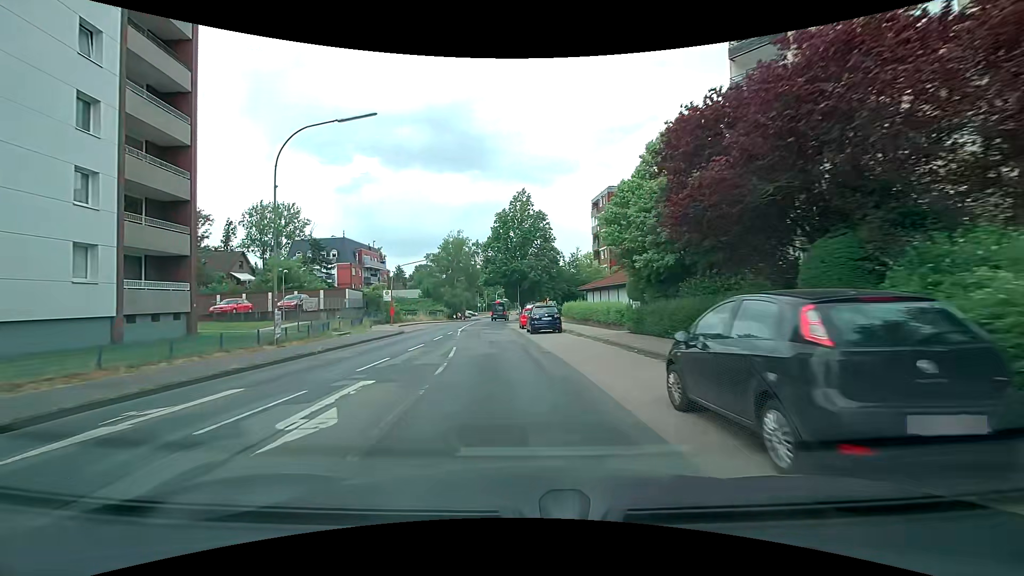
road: secondary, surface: asphalt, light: Day
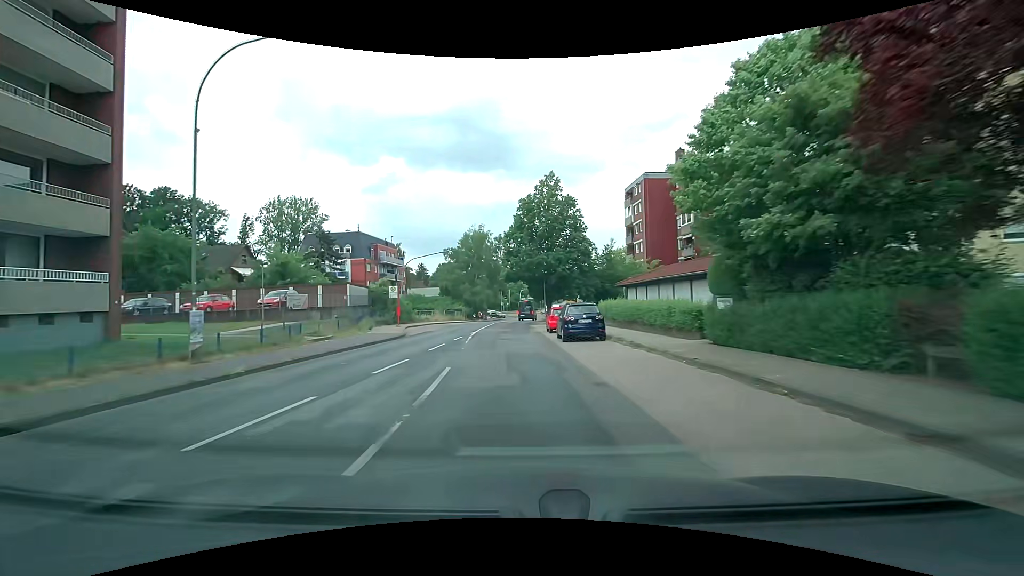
(-0.1, +7.0) m; -2°
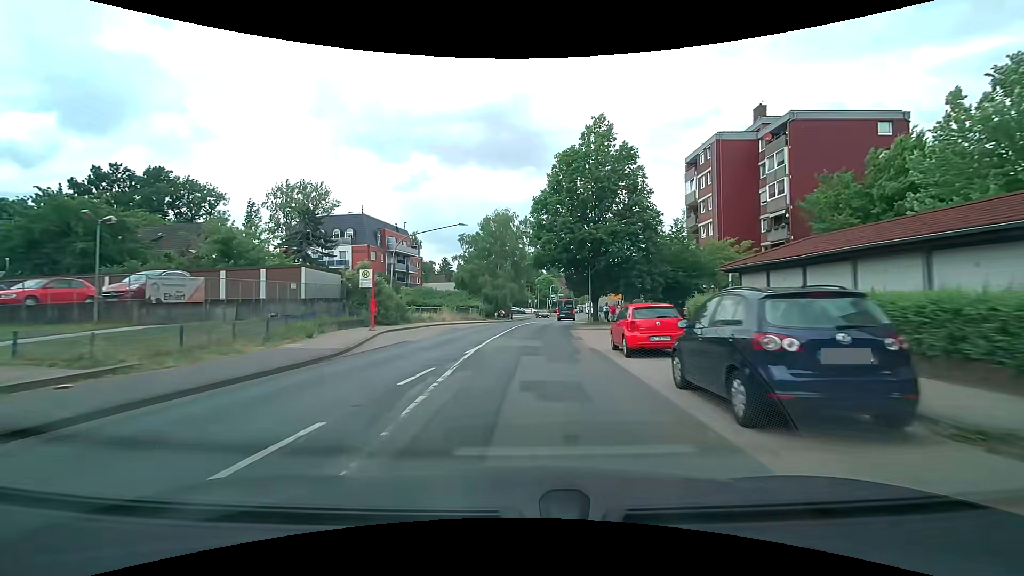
(-0.6, +14.6) m; -3°
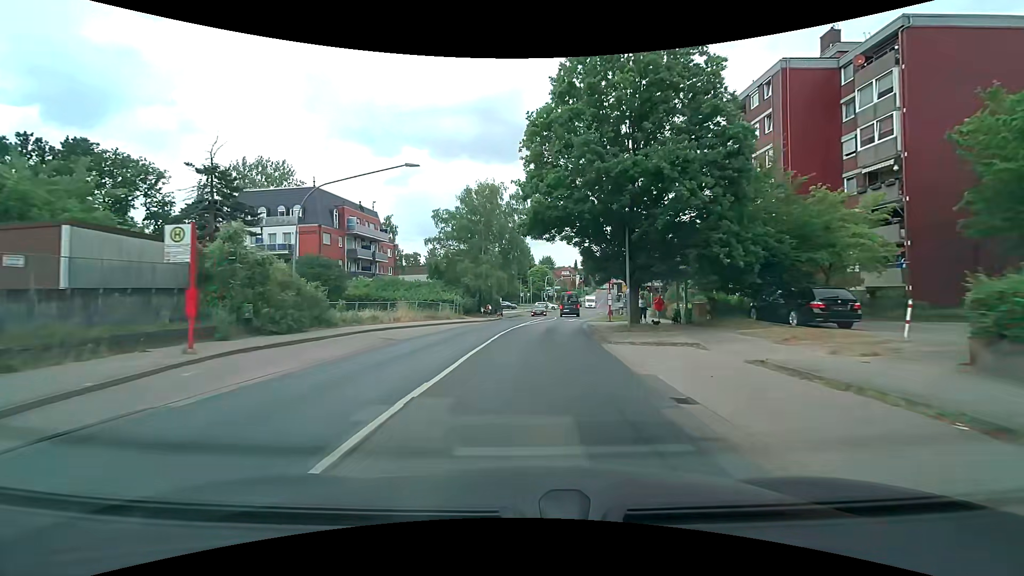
(-0.1, +14.8) m; 0°
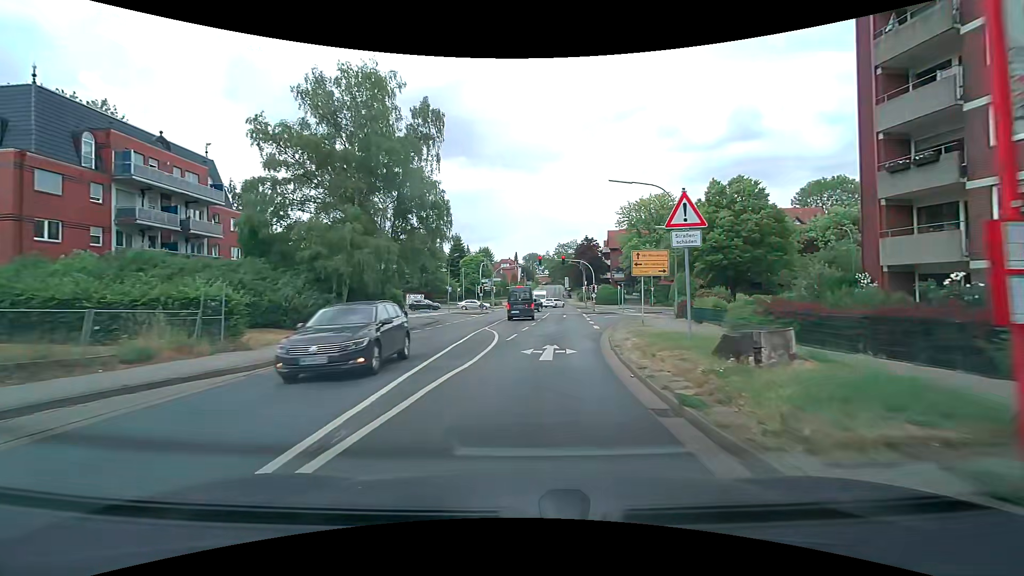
(+1.3, +27.1) m; +7°
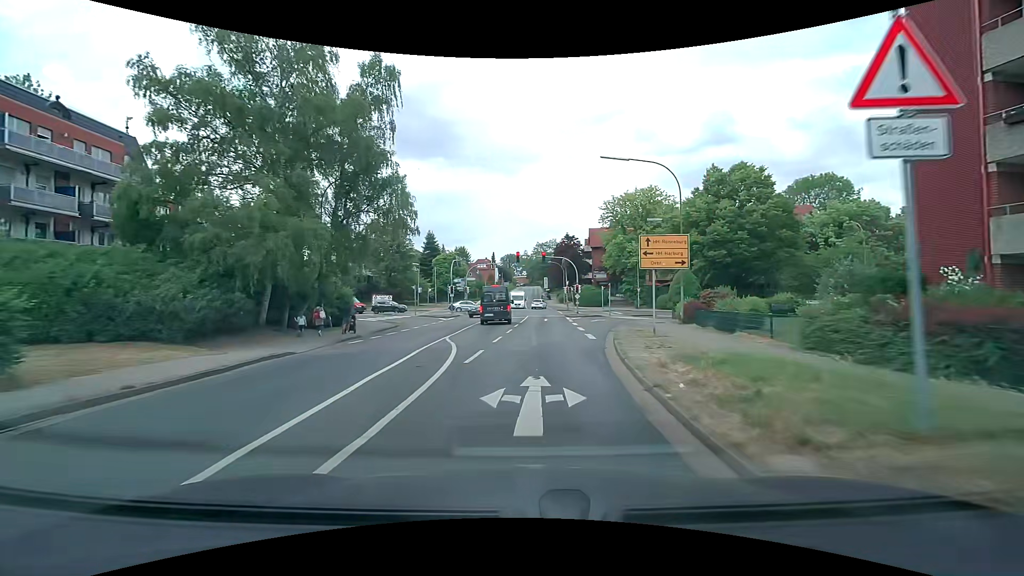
(+0.1, +6.4) m; +3°
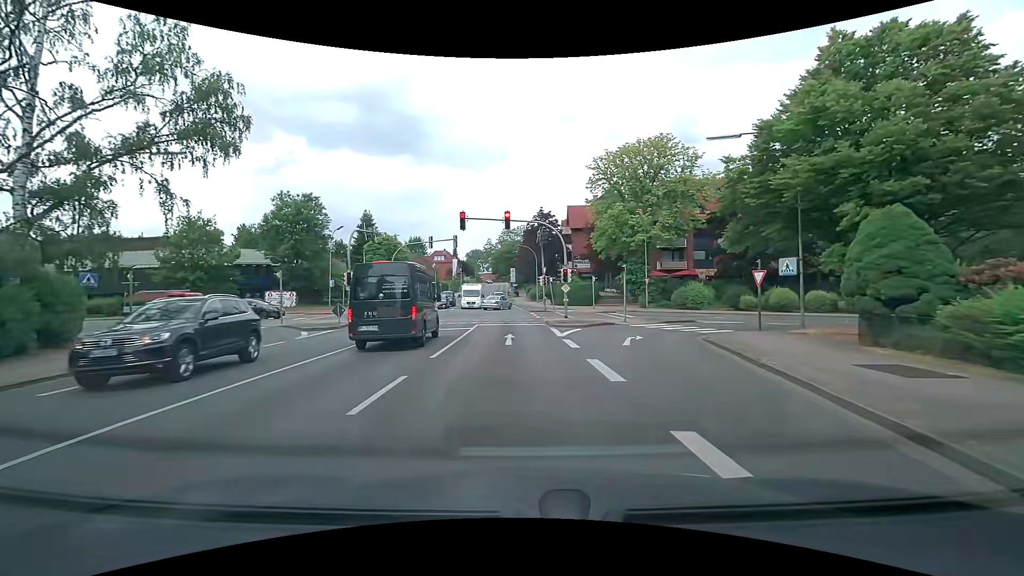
(+1.0, +23.1) m; +4°
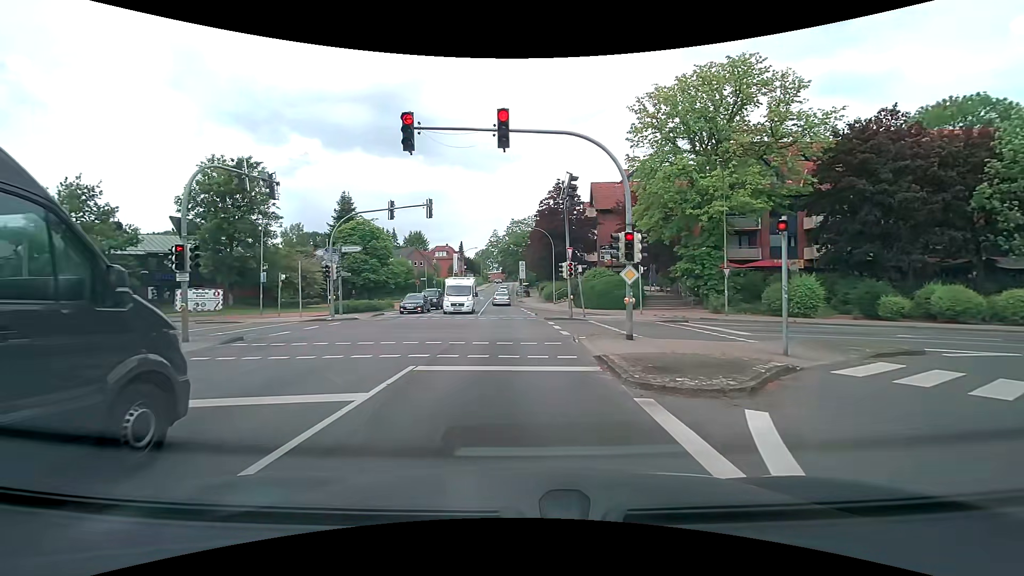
(-0.2, +16.6) m; -2°
(0, +10) (0, +20) (-1, +30) (-2, +40) (-2, +50) (-3, +60) (-3, +70) (-3, +80) (-3, +90) (-4, +100) m
